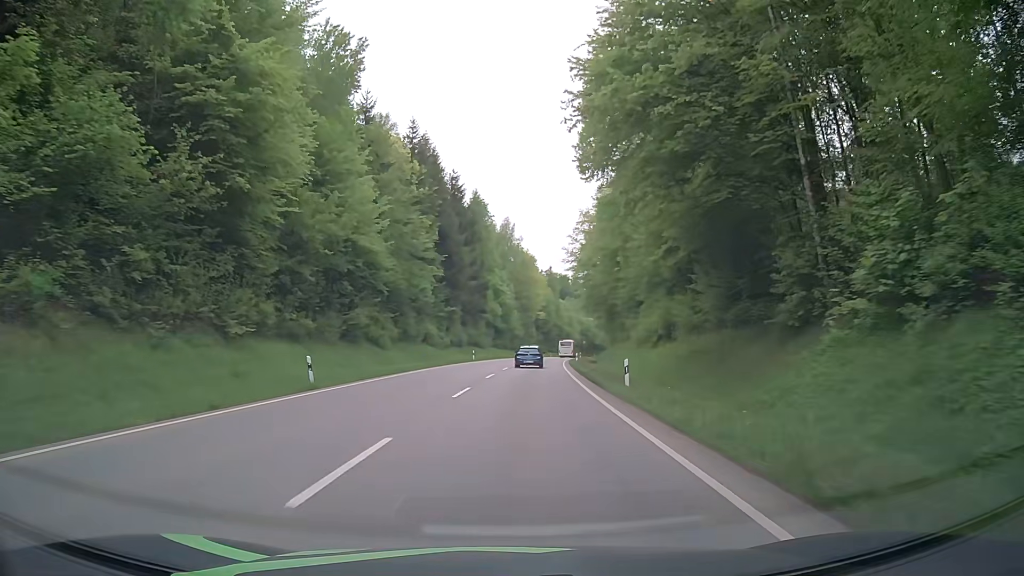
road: secondary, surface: asphalt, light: Day
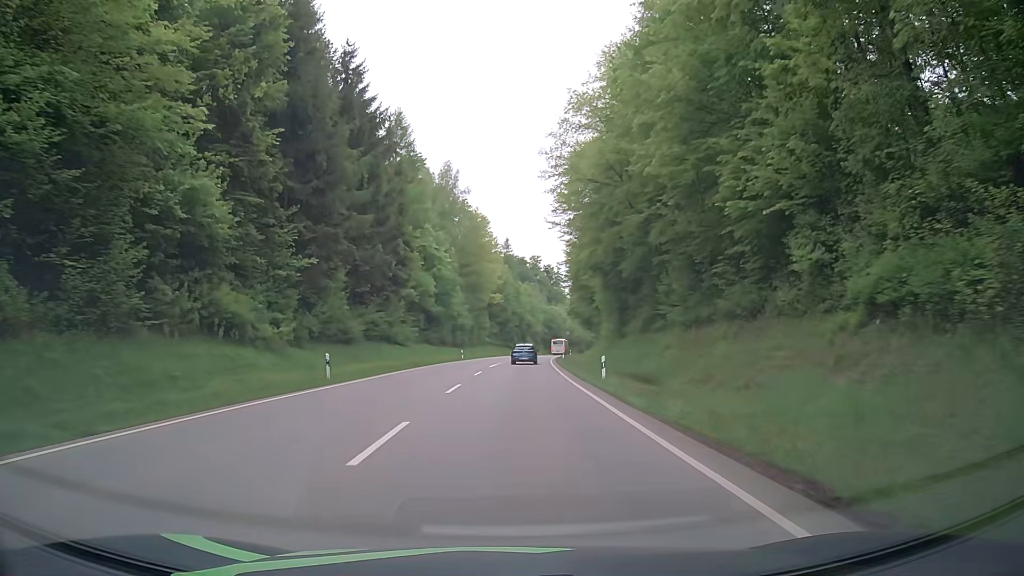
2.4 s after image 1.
(+1.6, +43.1) m; +4°
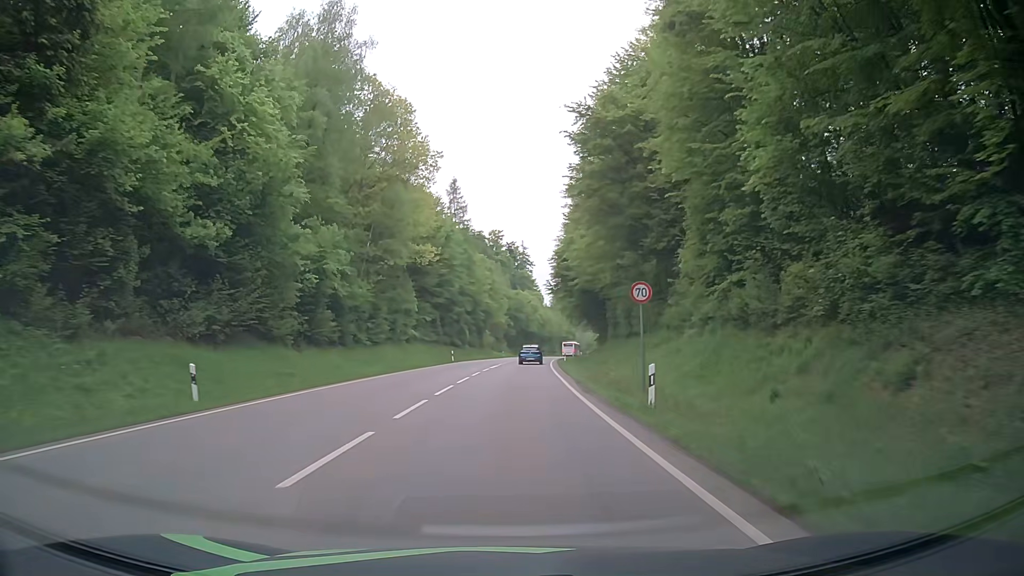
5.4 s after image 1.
(+1.9, +54.1) m; +4°
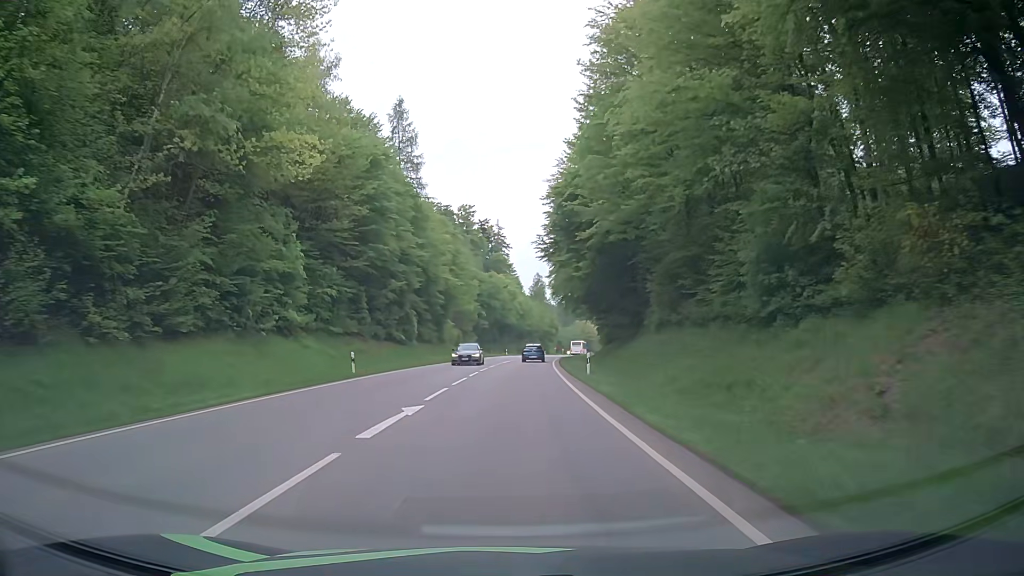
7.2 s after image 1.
(+0.5, +32.4) m; +2°
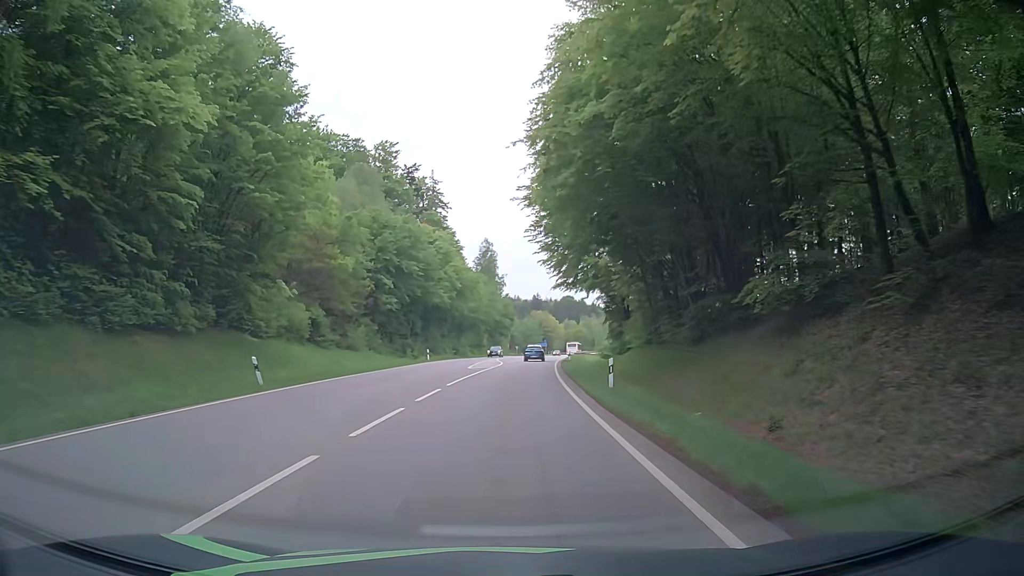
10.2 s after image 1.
(+2.2, +54.0) m; +5°
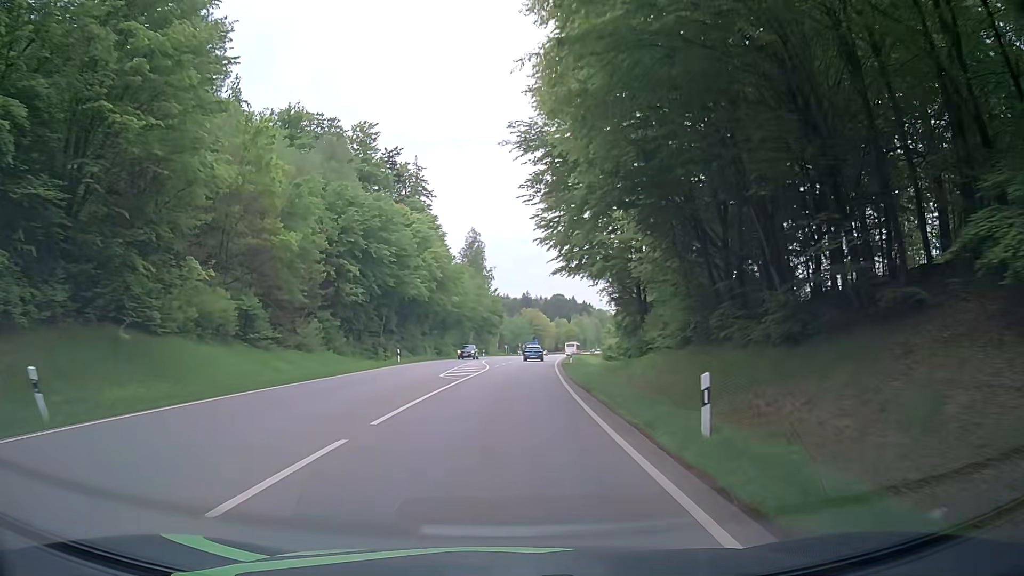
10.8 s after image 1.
(+0.1, +10.8) m; +1°
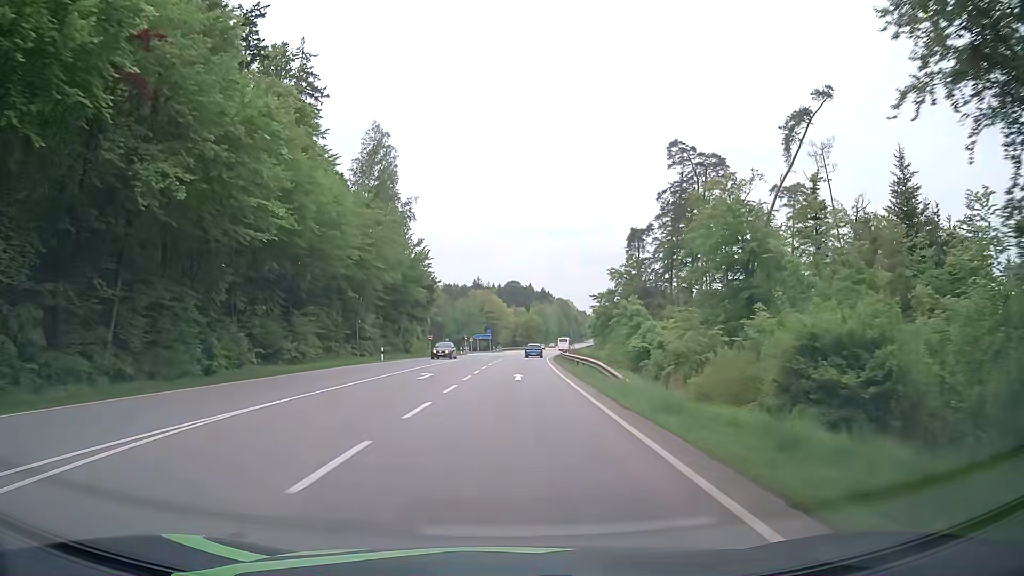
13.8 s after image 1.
(+2.0, +54.1) m; +4°
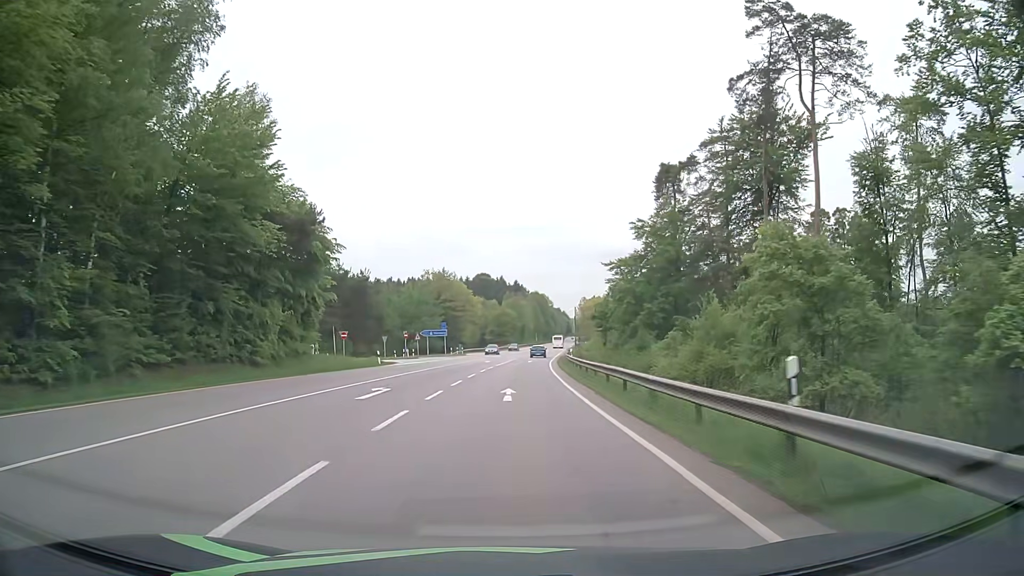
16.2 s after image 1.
(+0.9, +43.2) m; +2°
(0, +10) (0, +20) (+1, +30) (+1, +40) (+1, +50) (+2, +60) (+3, +70) (+4, +80) (+4, +90) (+5, +100) m
